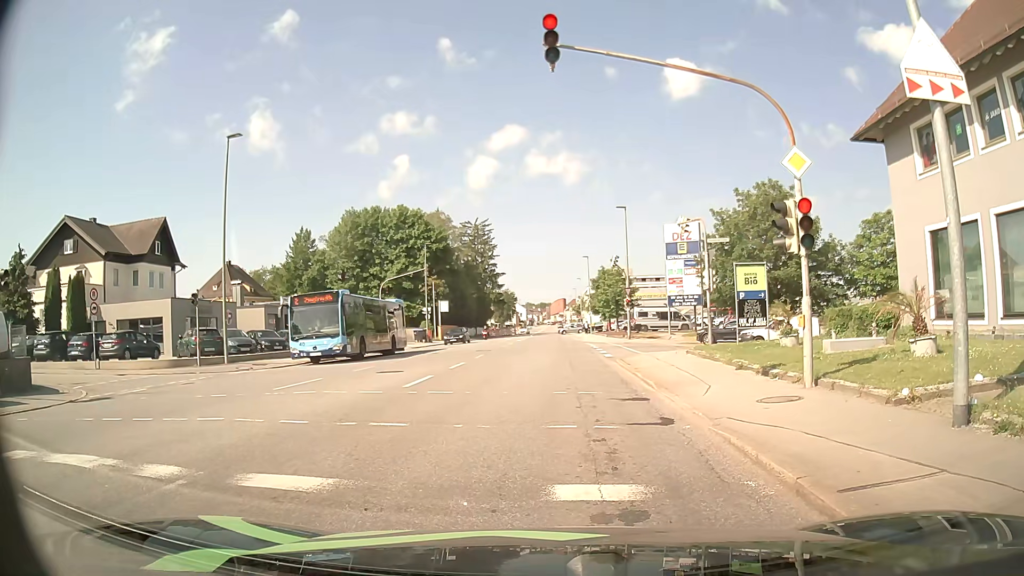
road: tertiary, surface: asphalt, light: Day
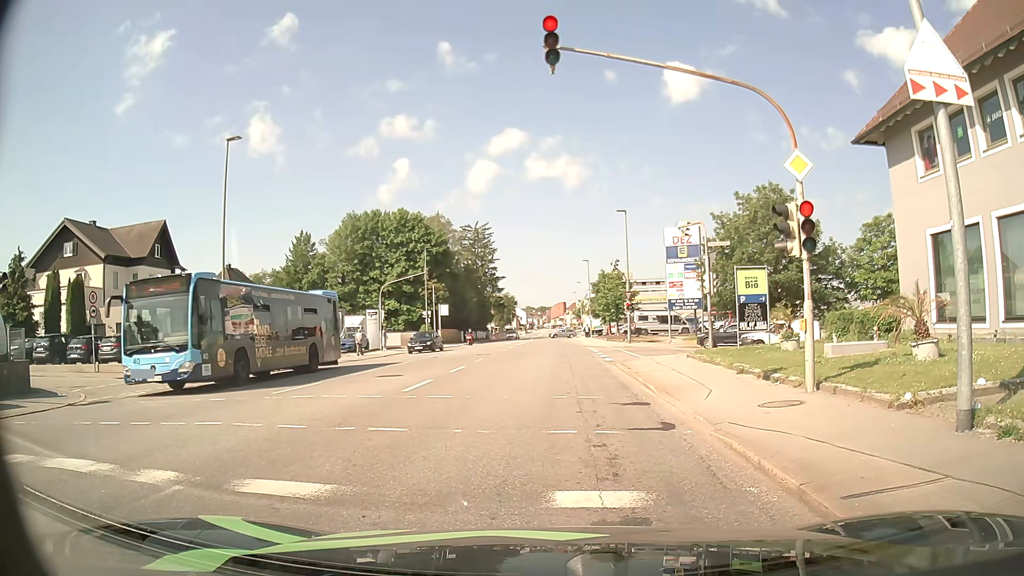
(0.0, +0.1) m; 0°
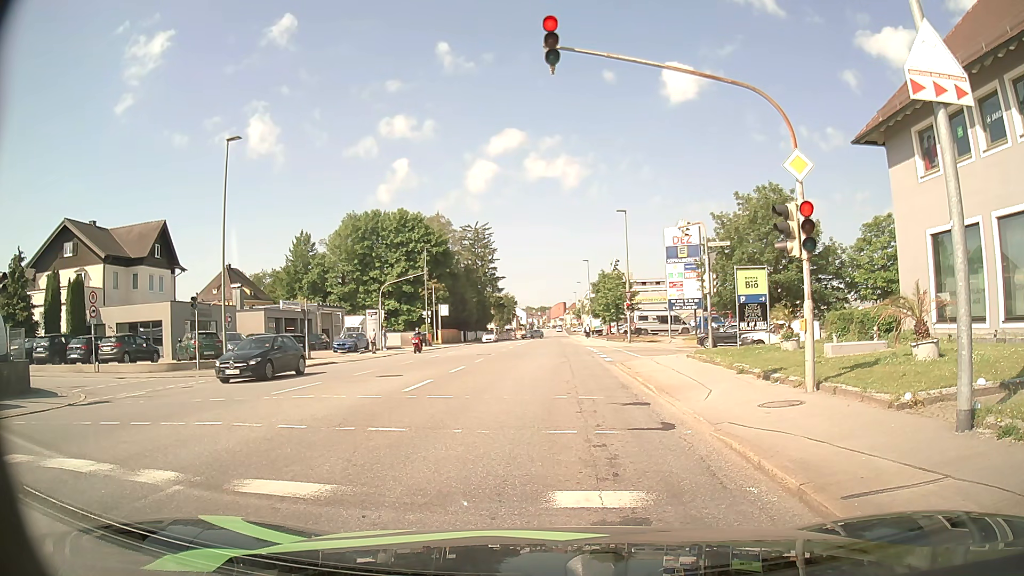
(0.0, 0.0) m; 0°
(0, +10) (0, +20) (+1, +30) (+1, +40) (+1, +50) (+1, +60) (+1, +70) (+2, +80) (+2, +90) (+2, +100) m
